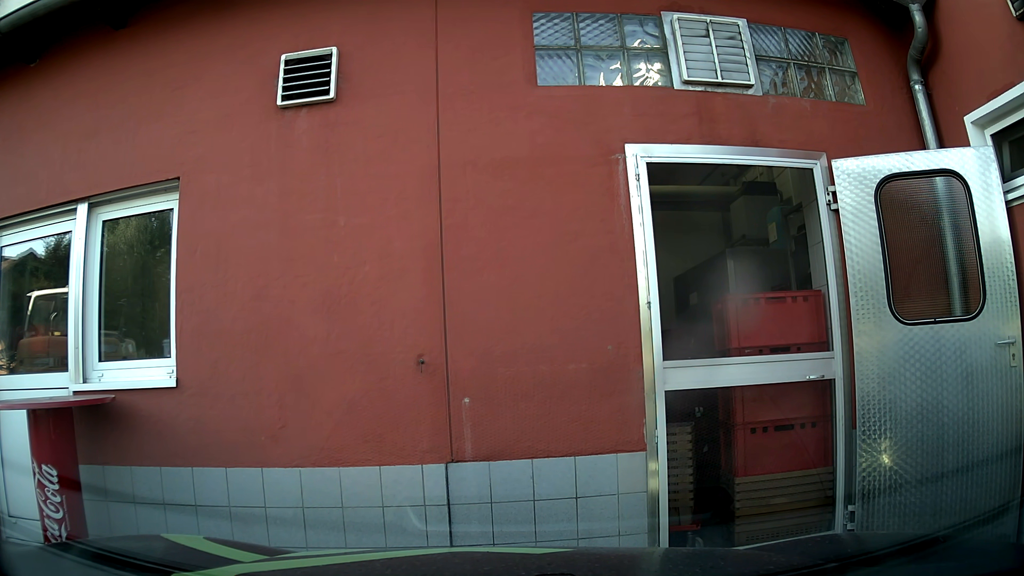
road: tertiary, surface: asphalt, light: Day
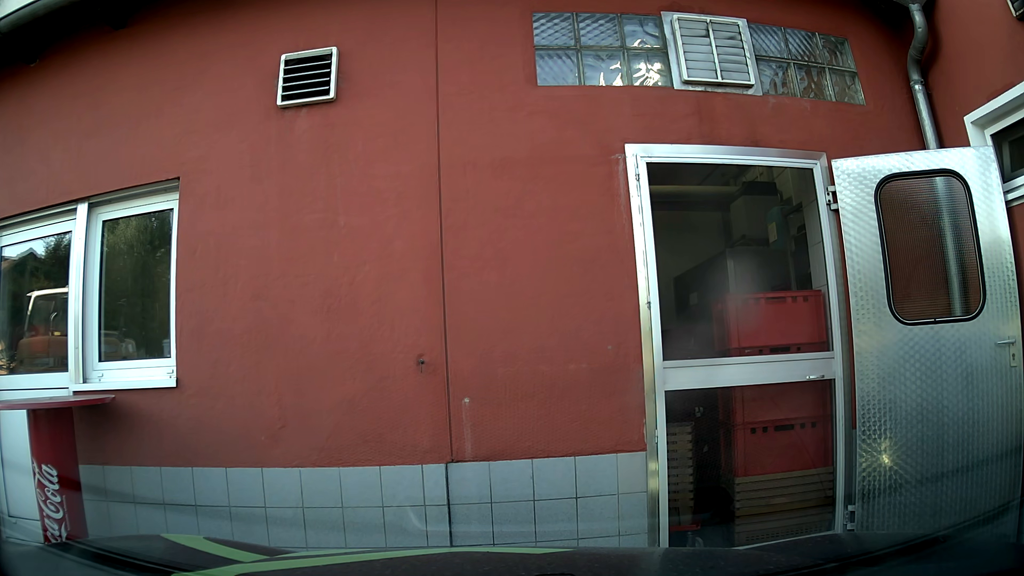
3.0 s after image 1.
(0.0, 0.0) m; 0°
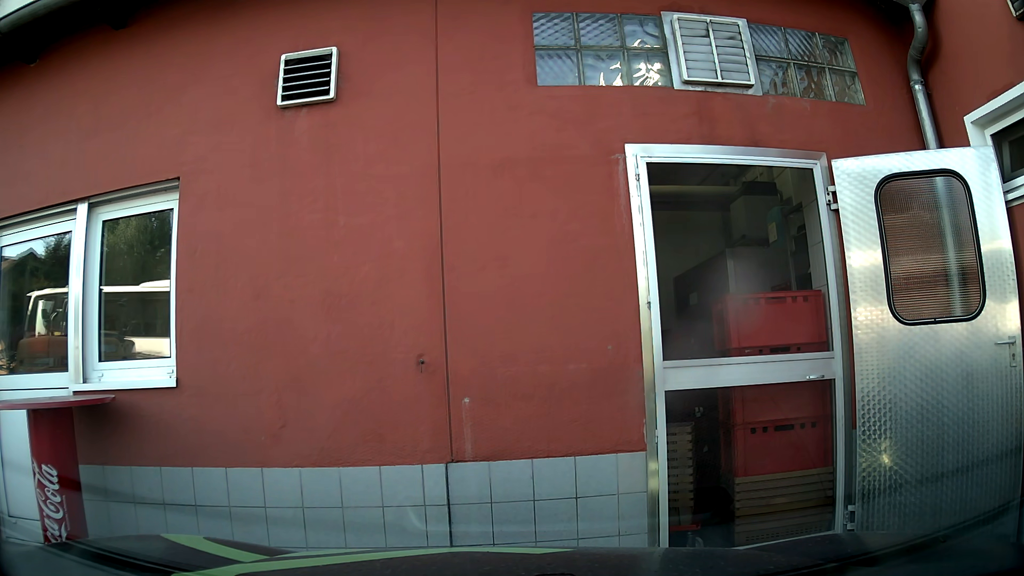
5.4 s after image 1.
(0.0, 0.0) m; 0°
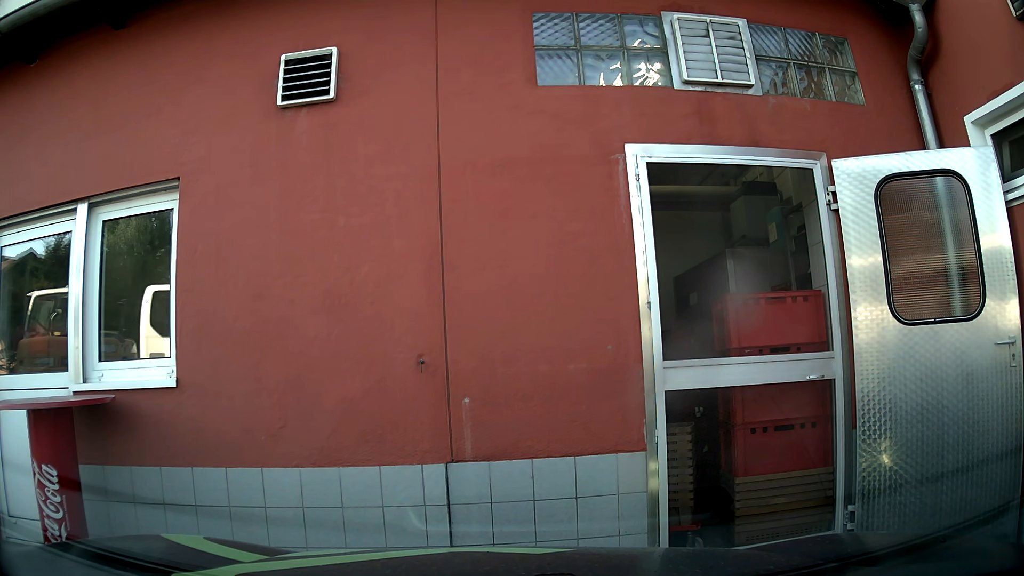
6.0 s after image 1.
(0.0, 0.0) m; 0°
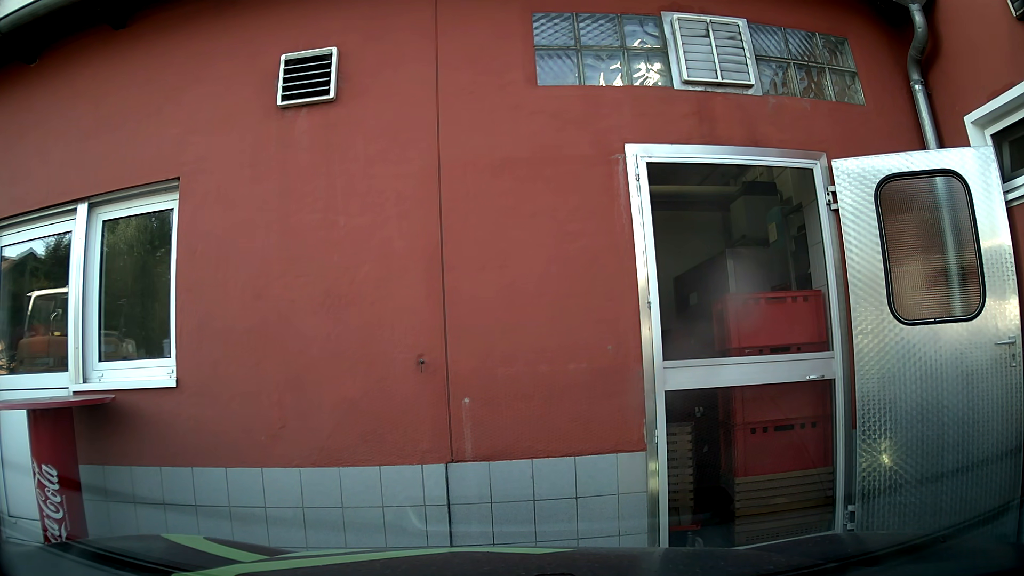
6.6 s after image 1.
(0.0, 0.0) m; 0°
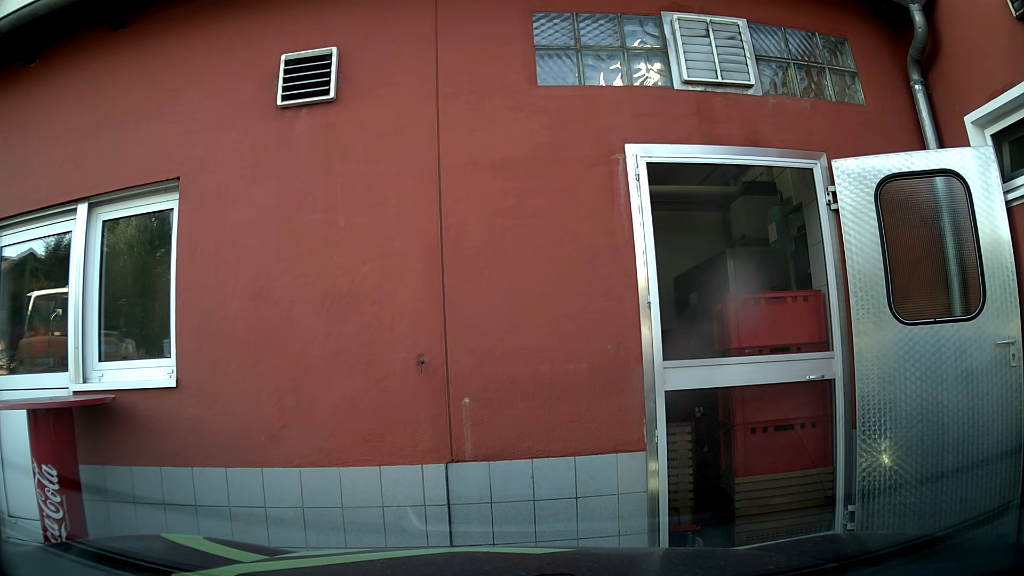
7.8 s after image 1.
(0.0, 0.0) m; 0°
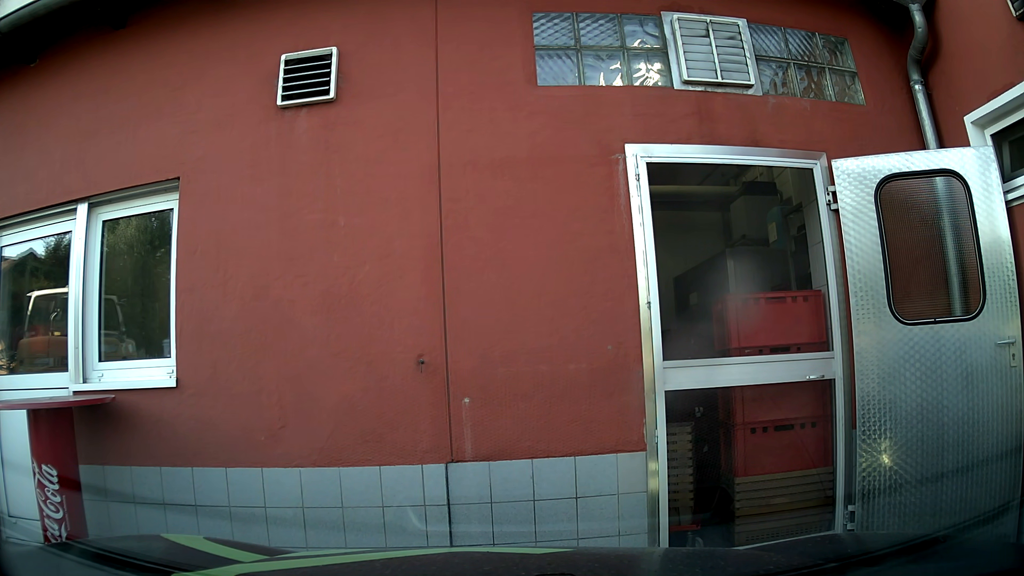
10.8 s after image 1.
(0.0, 0.0) m; 0°
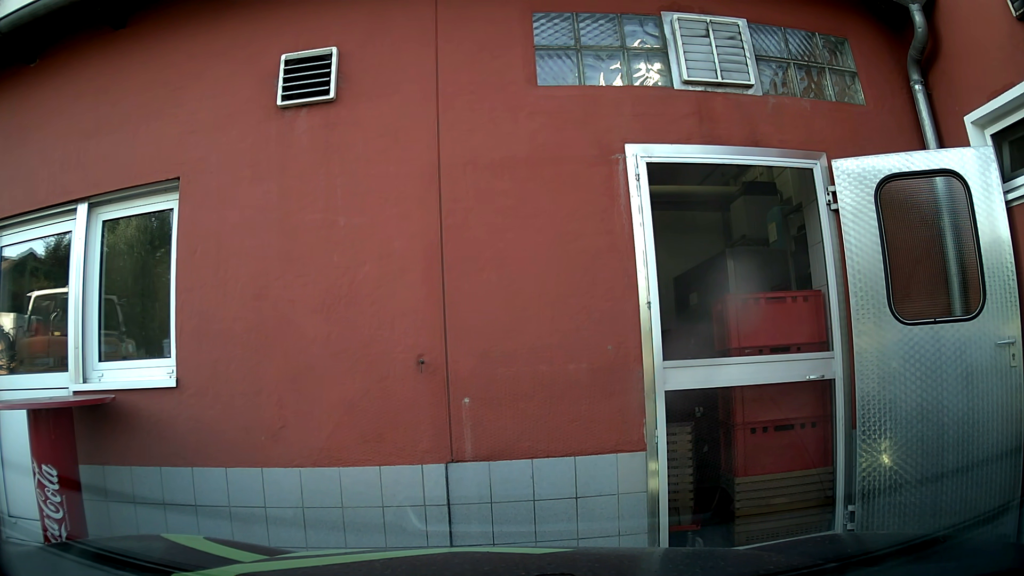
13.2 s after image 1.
(0.0, 0.0) m; 0°
